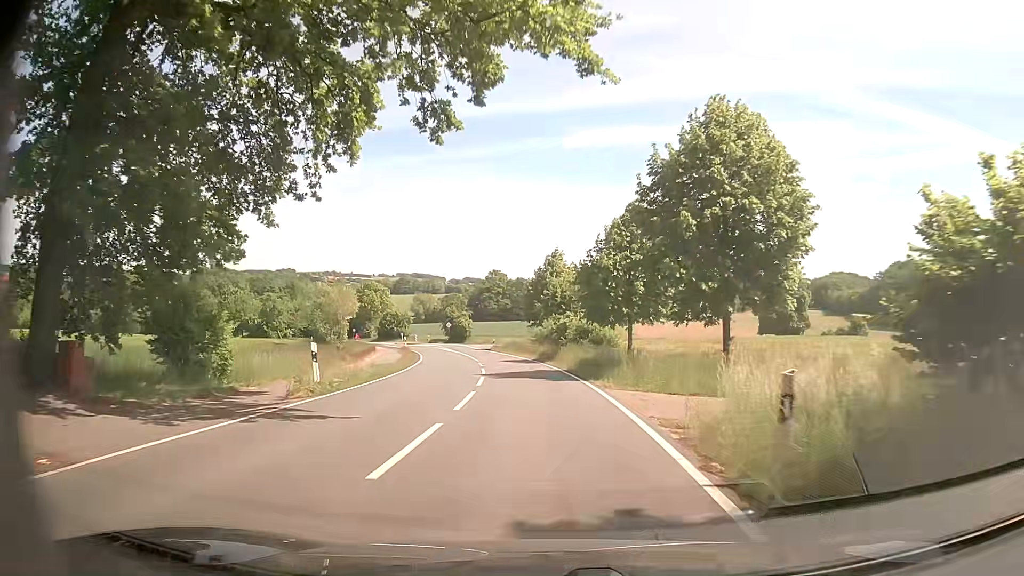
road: tertiary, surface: asphalt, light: Day
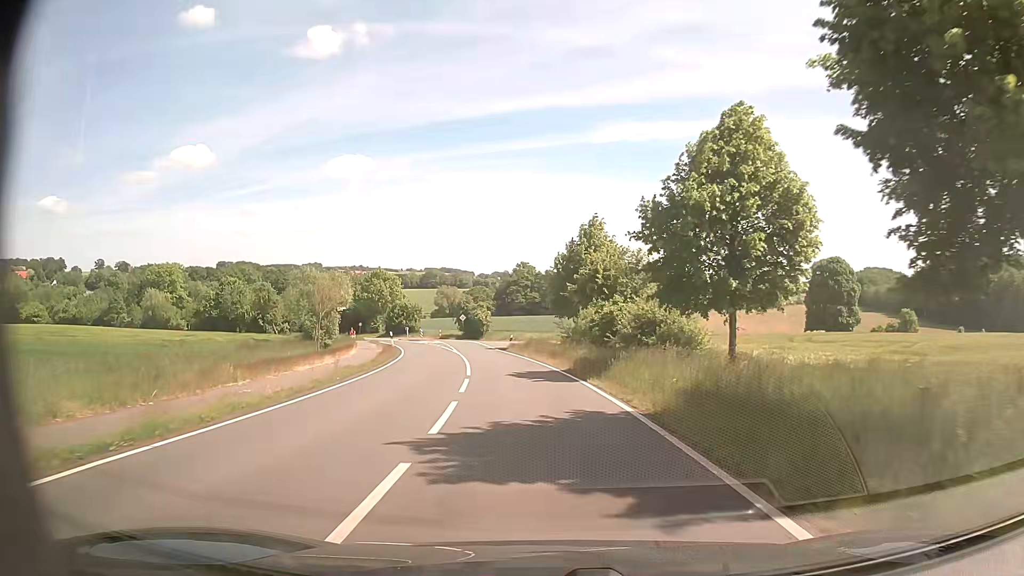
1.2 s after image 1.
(-0.5, +15.6) m; -4°
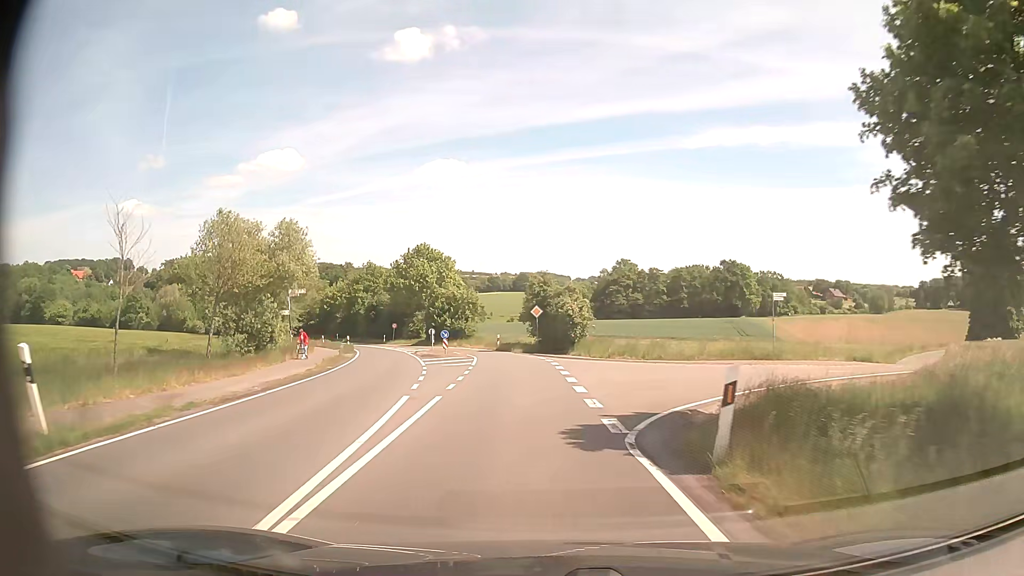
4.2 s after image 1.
(-2.7, +38.7) m; -8°
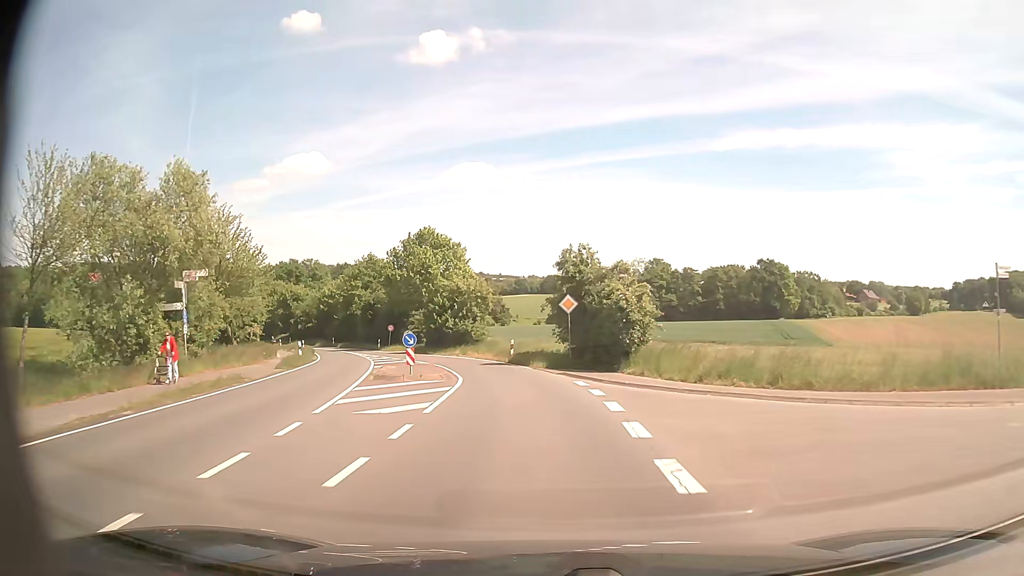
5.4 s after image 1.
(-0.3, +15.4) m; -2°
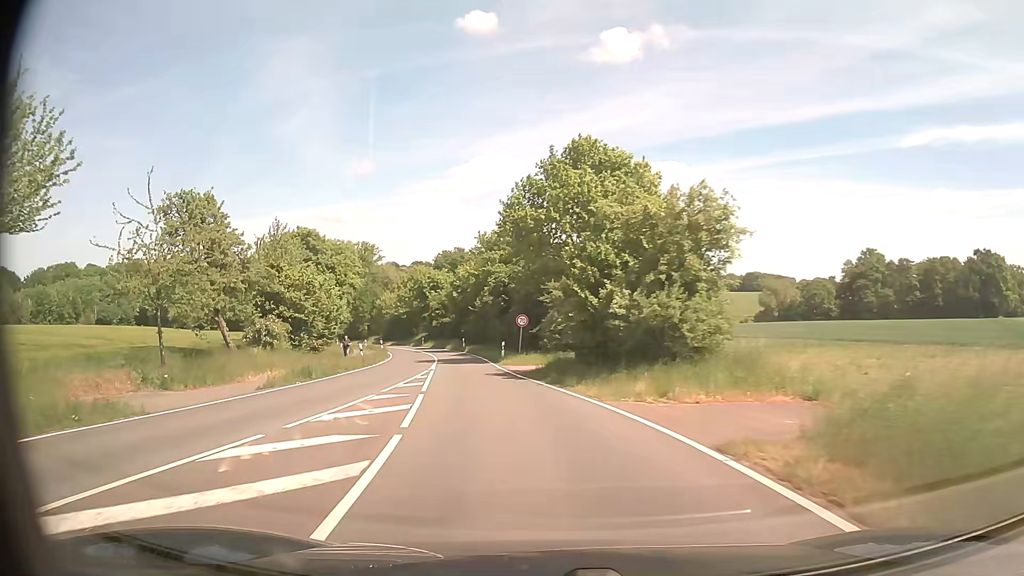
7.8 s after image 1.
(-3.3, +30.9) m; -17°
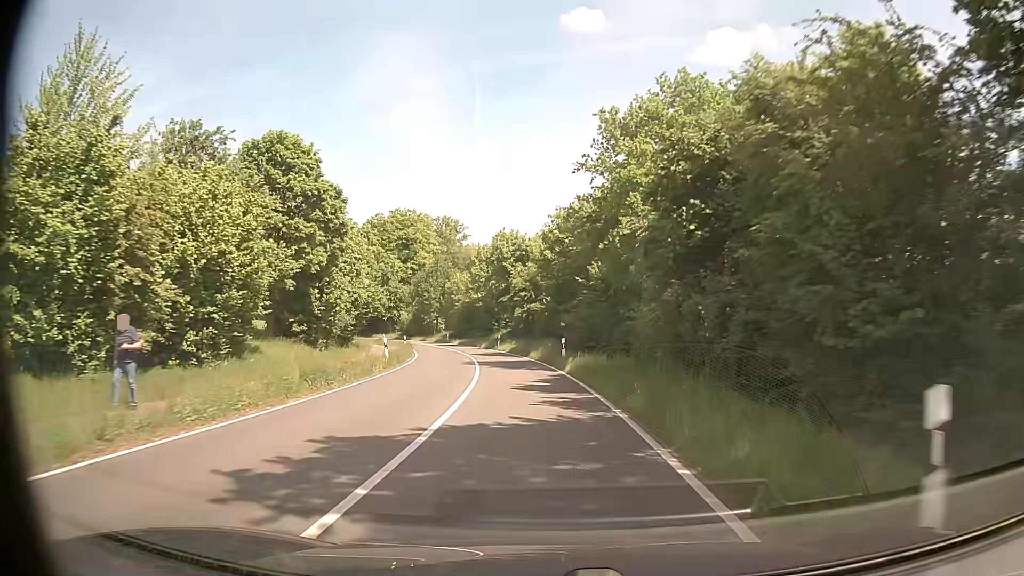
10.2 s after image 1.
(-3.7, +32.9) m; -9°
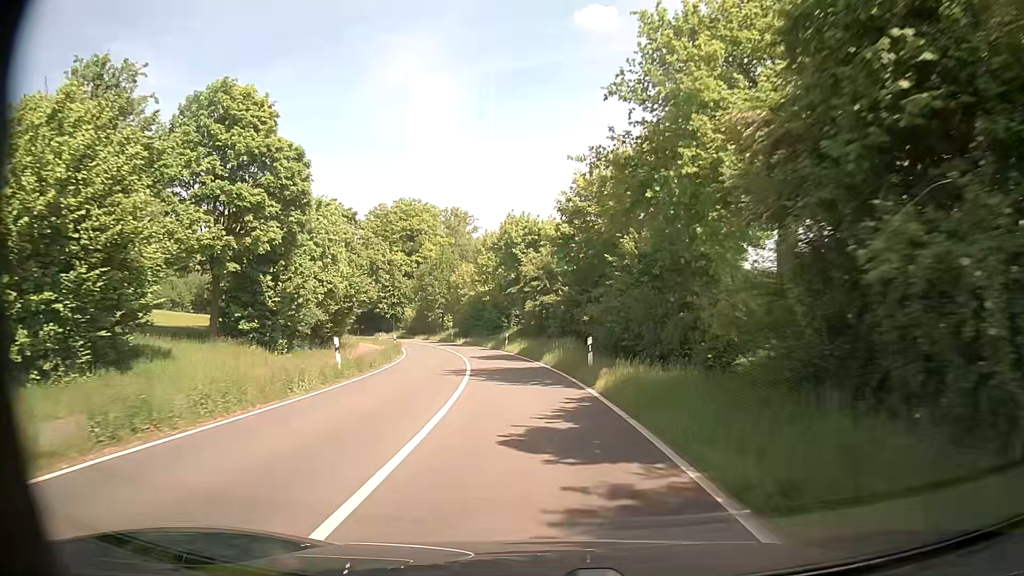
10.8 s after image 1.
(0.0, +8.7) m; -1°
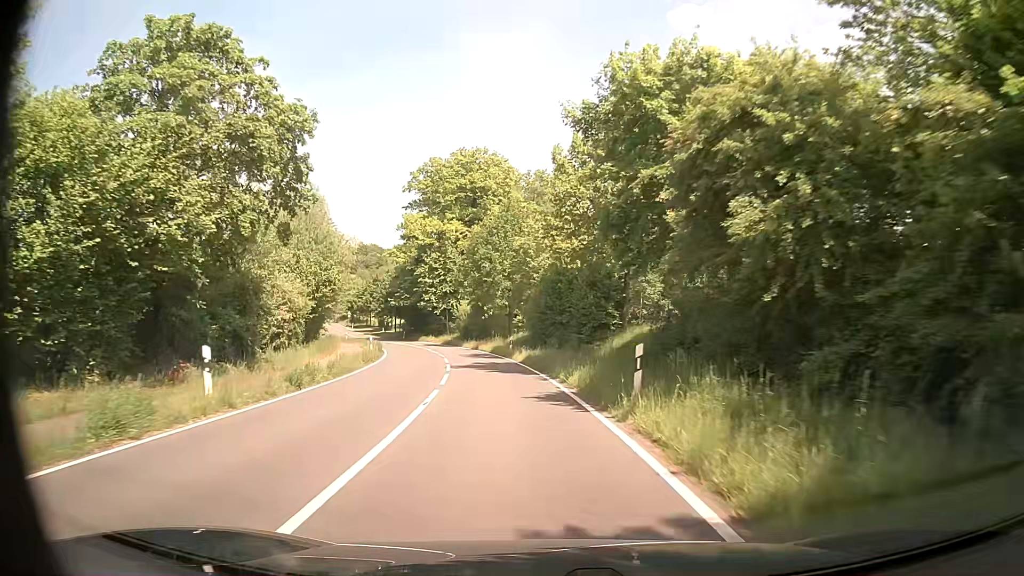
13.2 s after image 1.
(-2.4, +33.9) m; -9°
